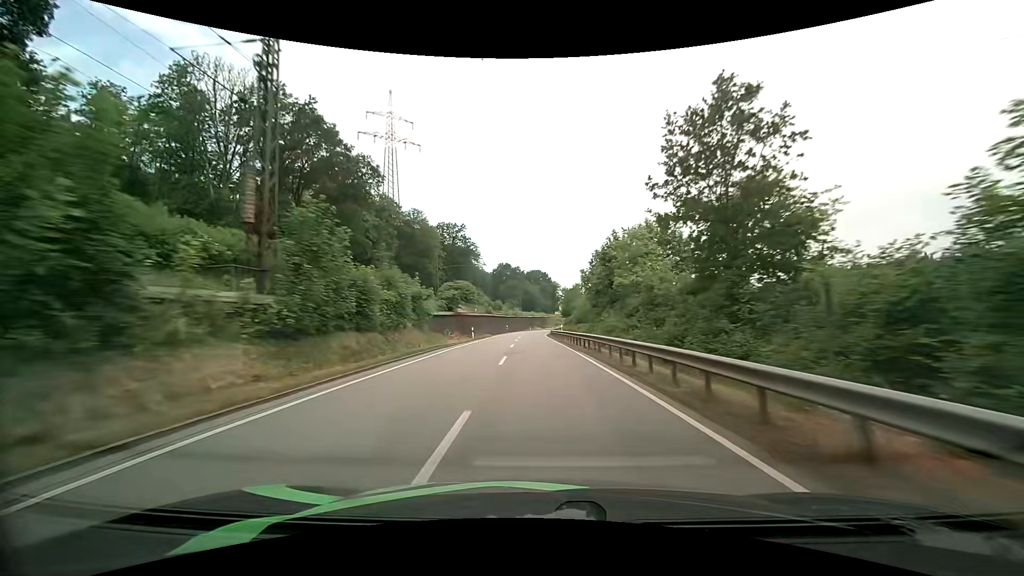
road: primary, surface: asphalt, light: Day
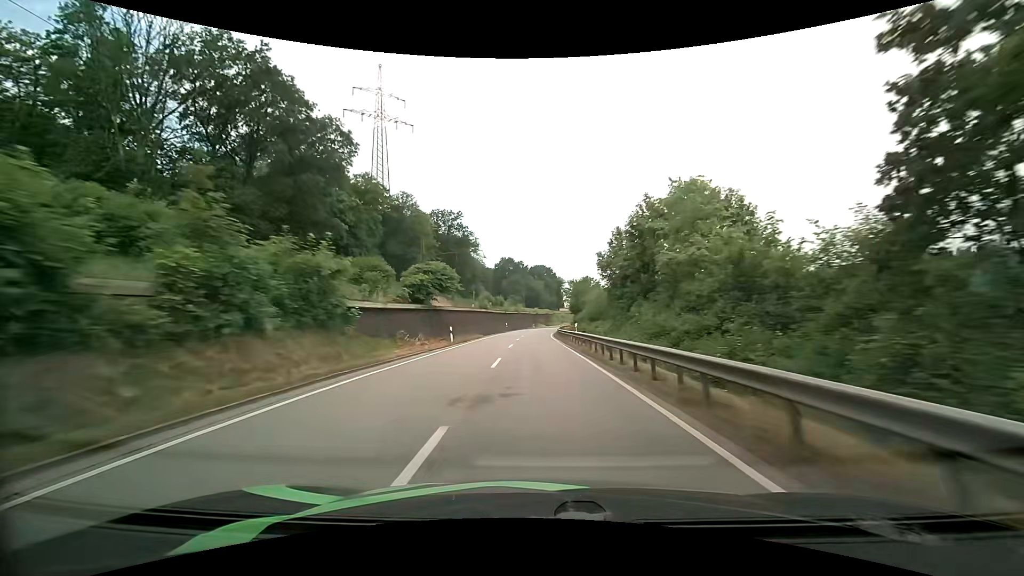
(0.0, +13.3) m; 0°
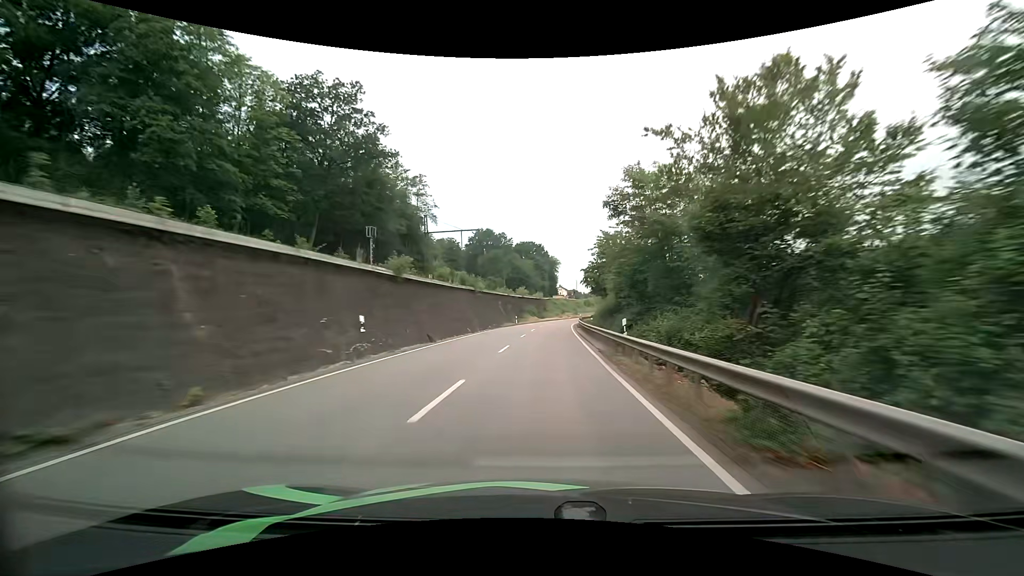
(+0.1, +67.6) m; +1°
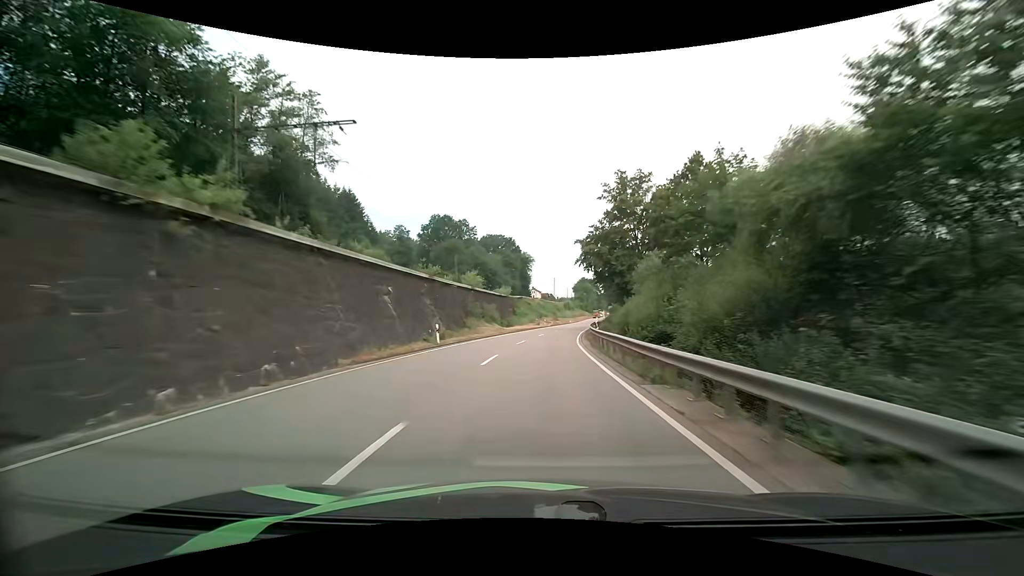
(+0.8, +39.7) m; +3°
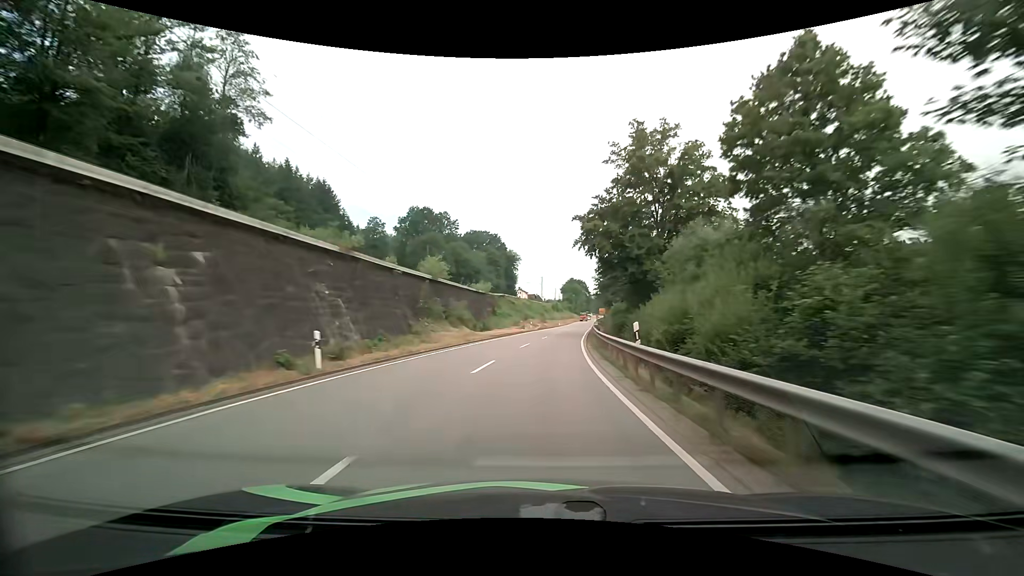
(+0.2, +13.3) m; +1°
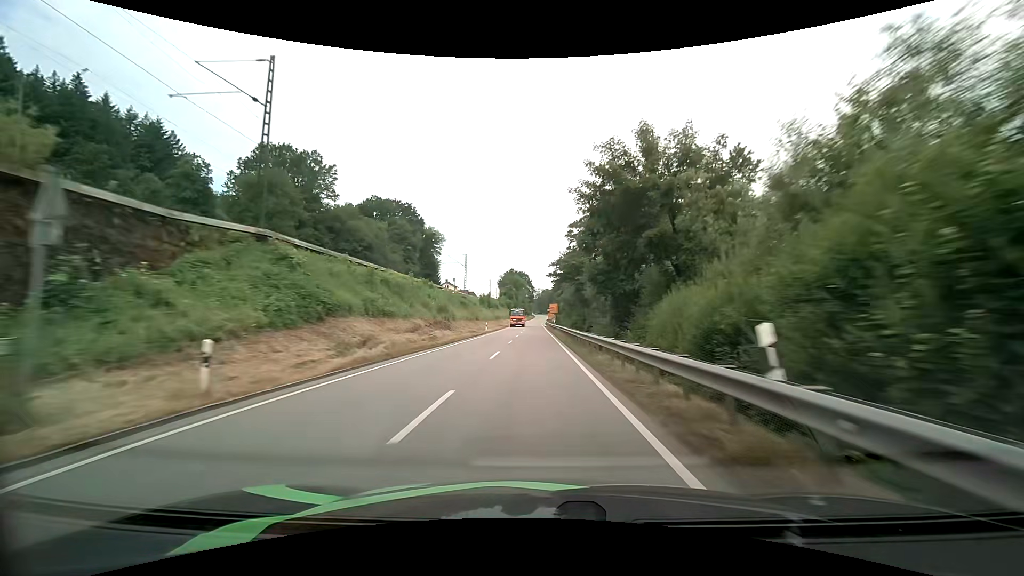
(+4.1, +54.5) m; +8°
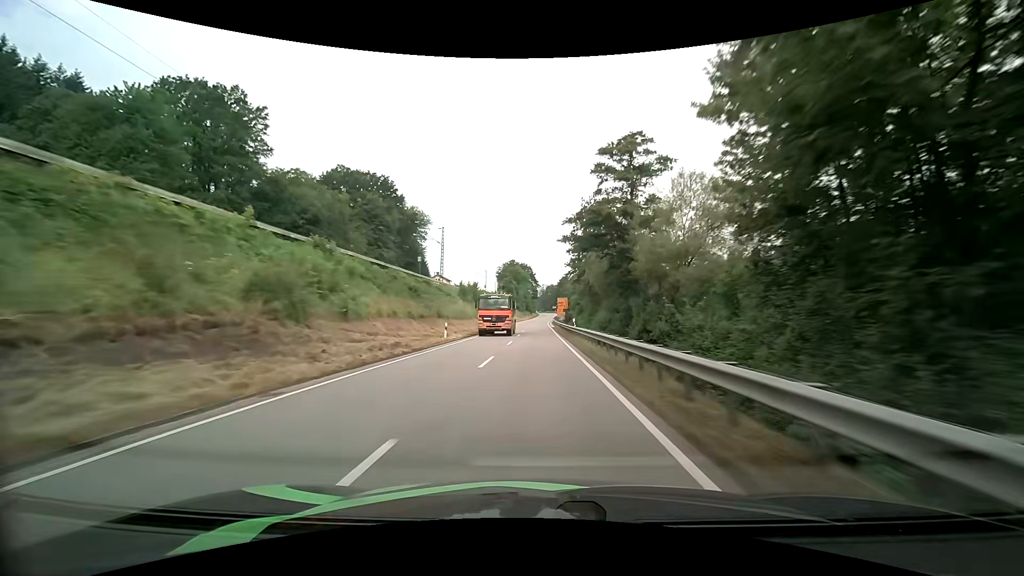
(-0.1, +27.9) m; 0°
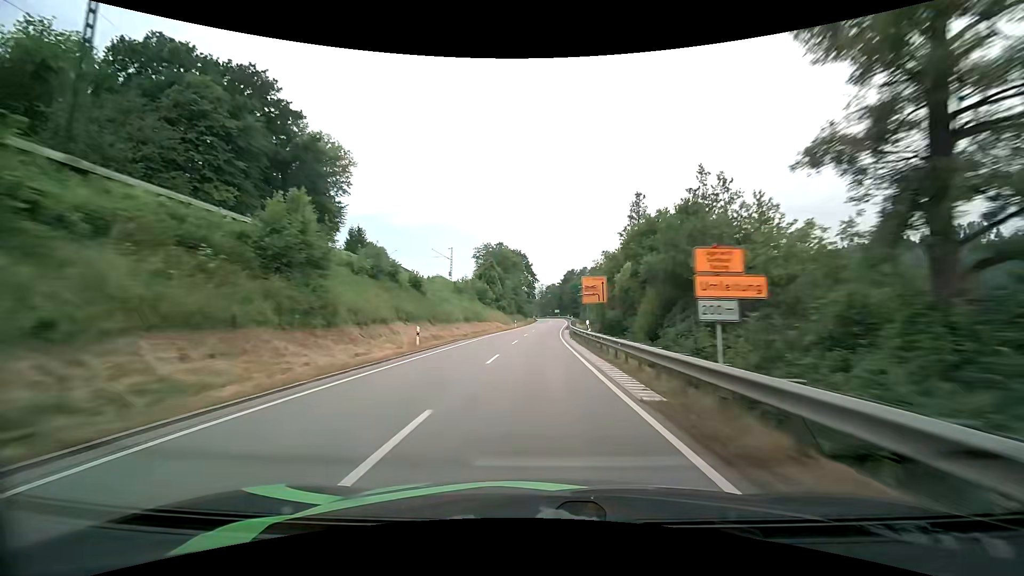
(-0.1, +57.8) m; 0°
(0, +10) (0, +20) (0, +30) (+1, +40) (+1, +50) (+1, +60) (+2, +70) (+3, +80) (+3, +90) (+4, +100) m
